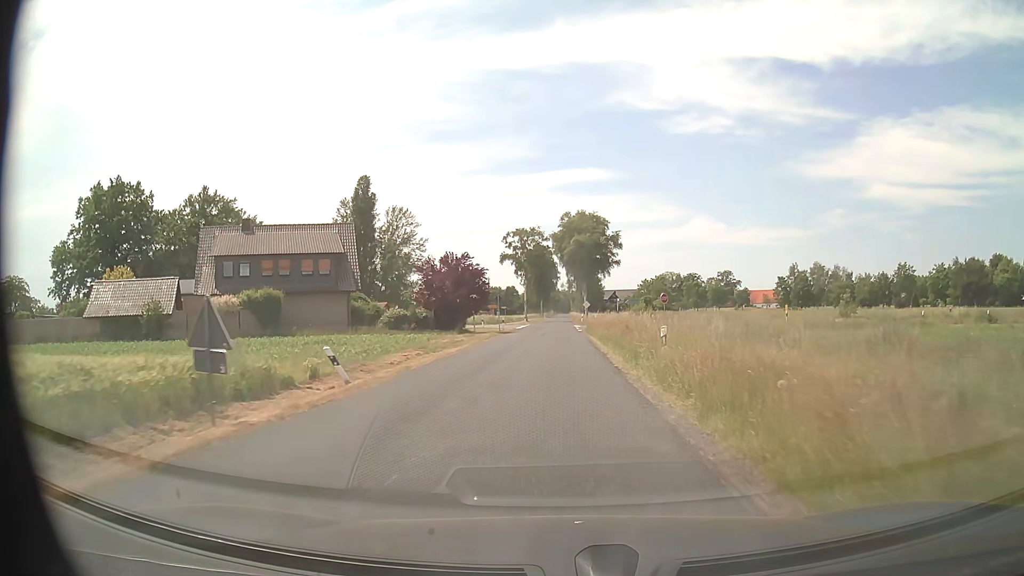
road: secondary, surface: asphalt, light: Day
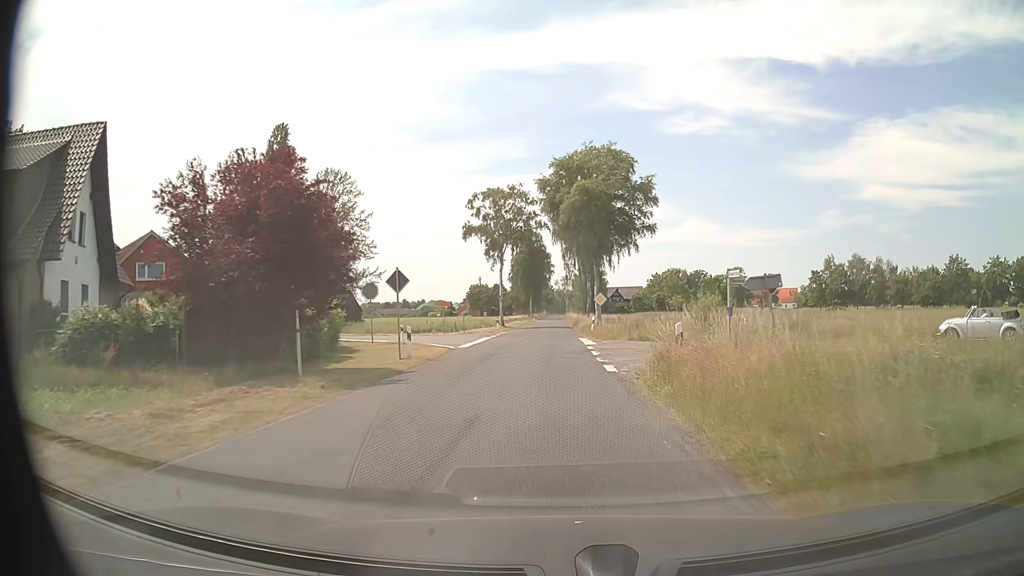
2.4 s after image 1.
(+0.2, +33.5) m; +1°
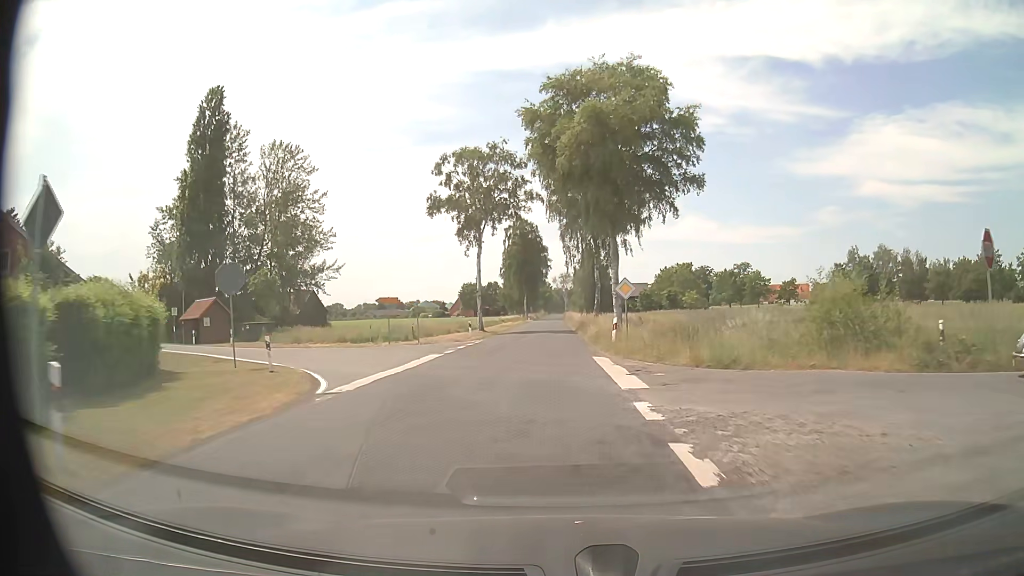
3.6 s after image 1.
(0.0, +16.7) m; 0°
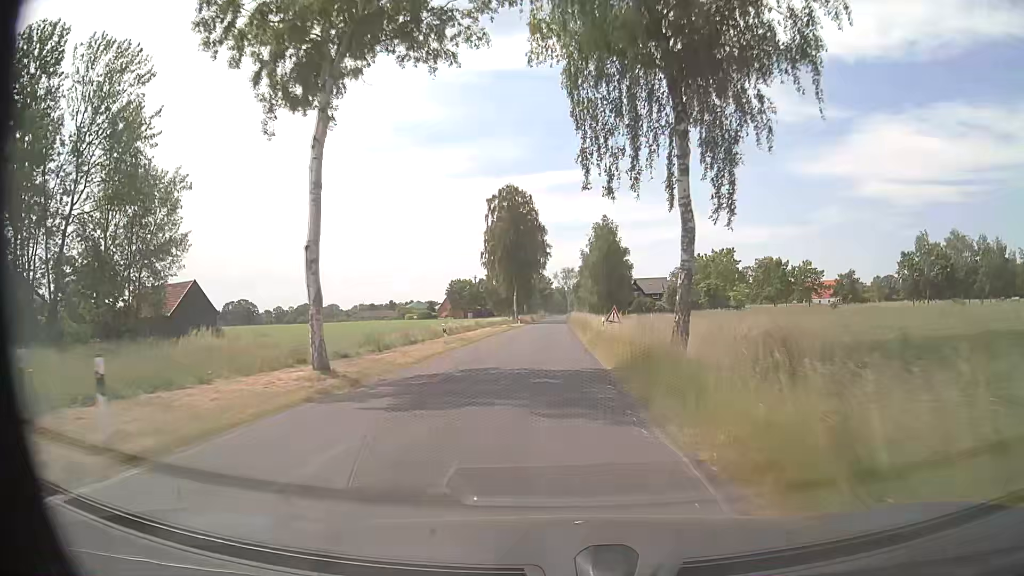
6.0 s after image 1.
(0.0, +33.4) m; 0°
(0, +10) (0, +20) (0, +30) (0, +40) (0, +50) (0, +60) (0, +70) (0, +80) (0, +90) (0, +100) m
